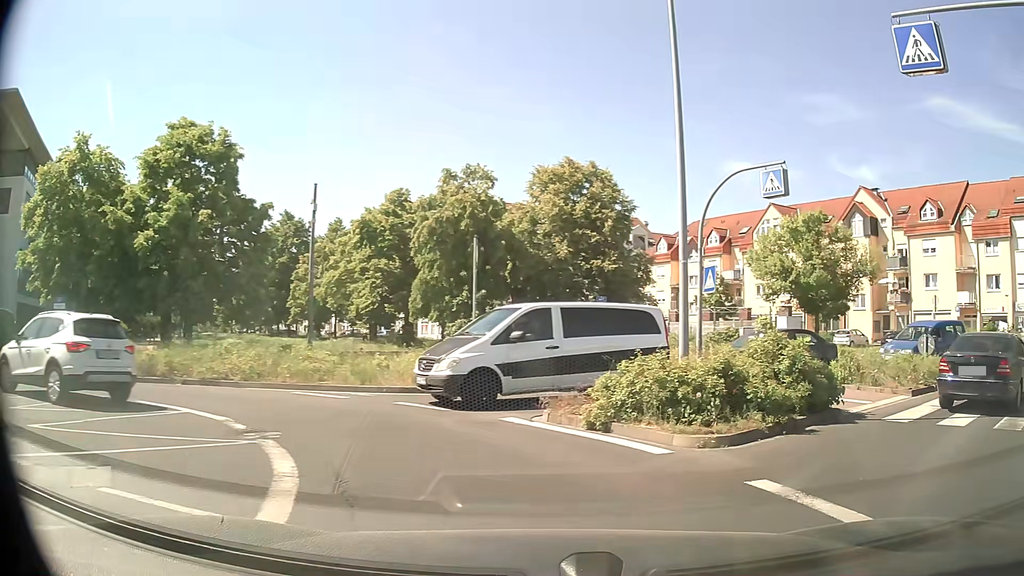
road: residential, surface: asphalt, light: Day
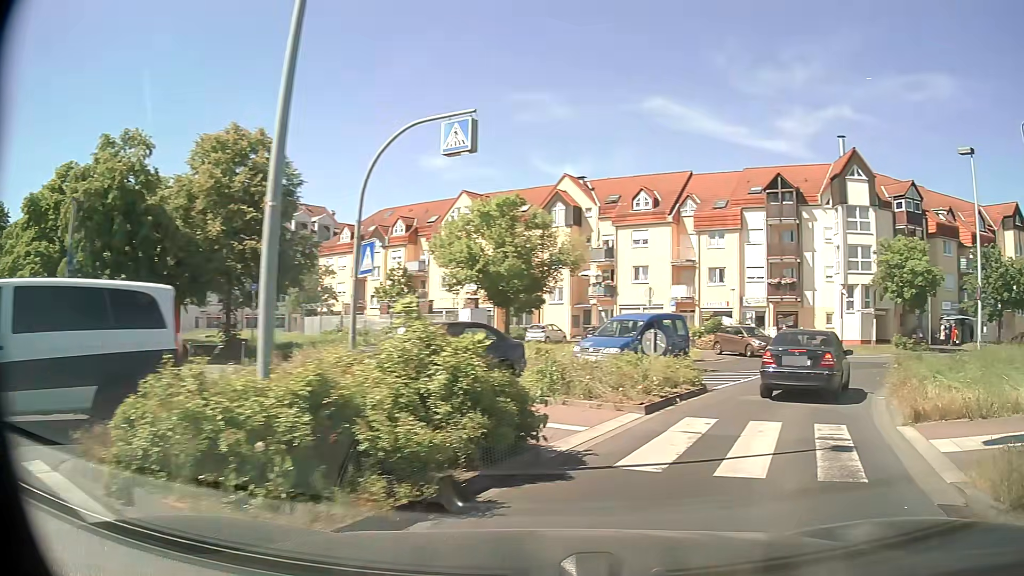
(+1.0, +4.3) m; +26°
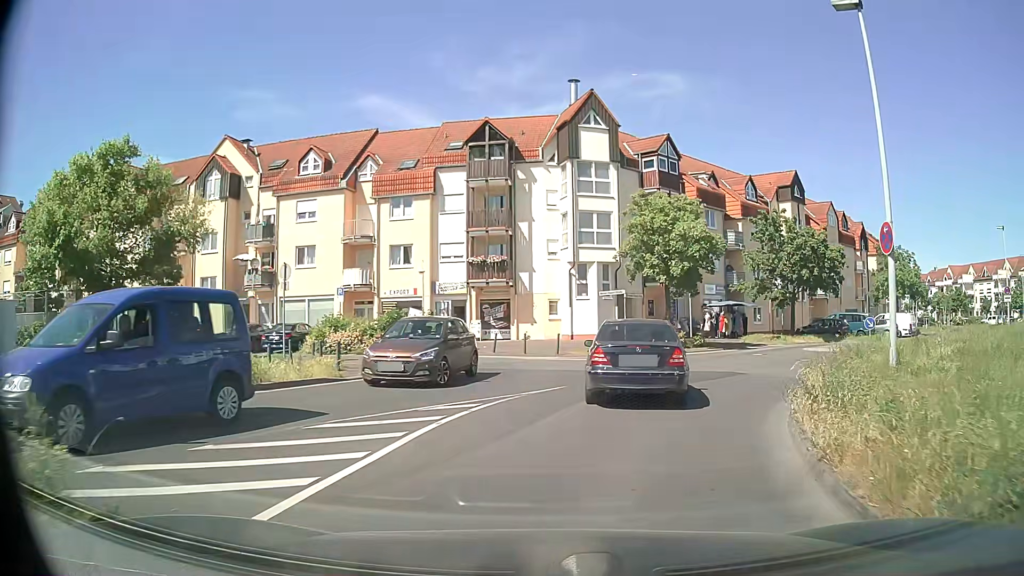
(+3.8, +11.6) m; +25°
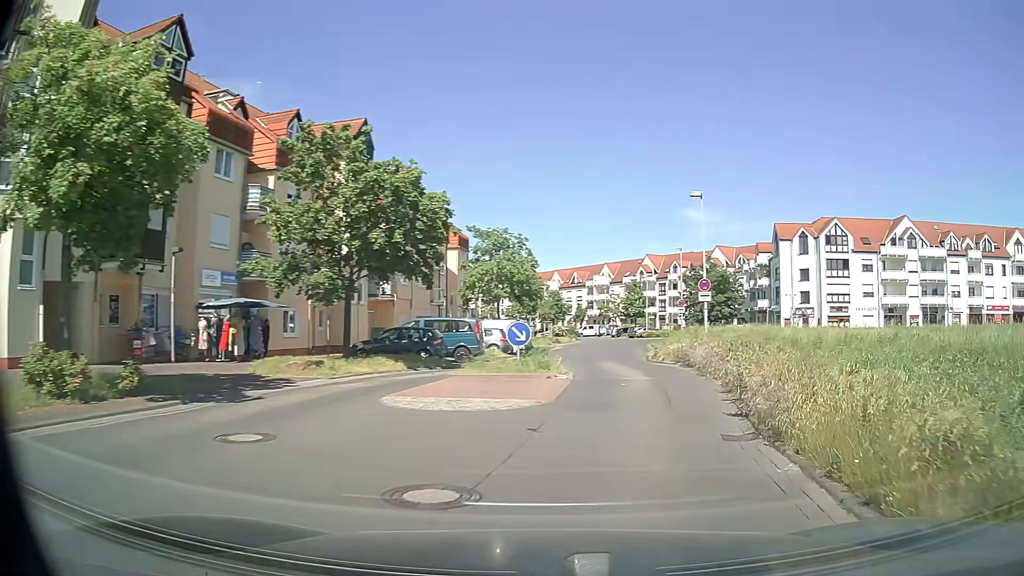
(+5.3, +17.7) m; +38°
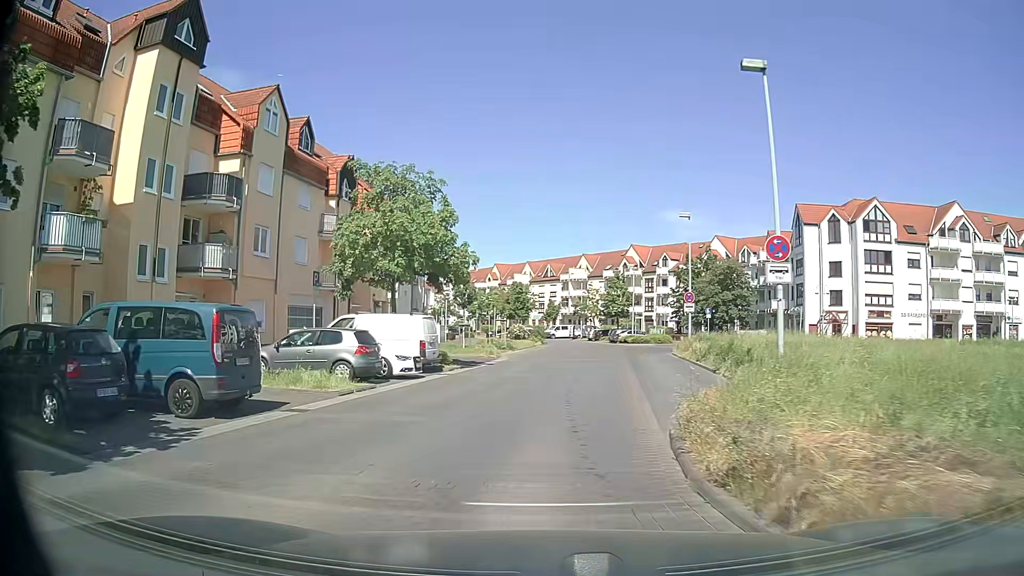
(+2.3, +17.6) m; +3°
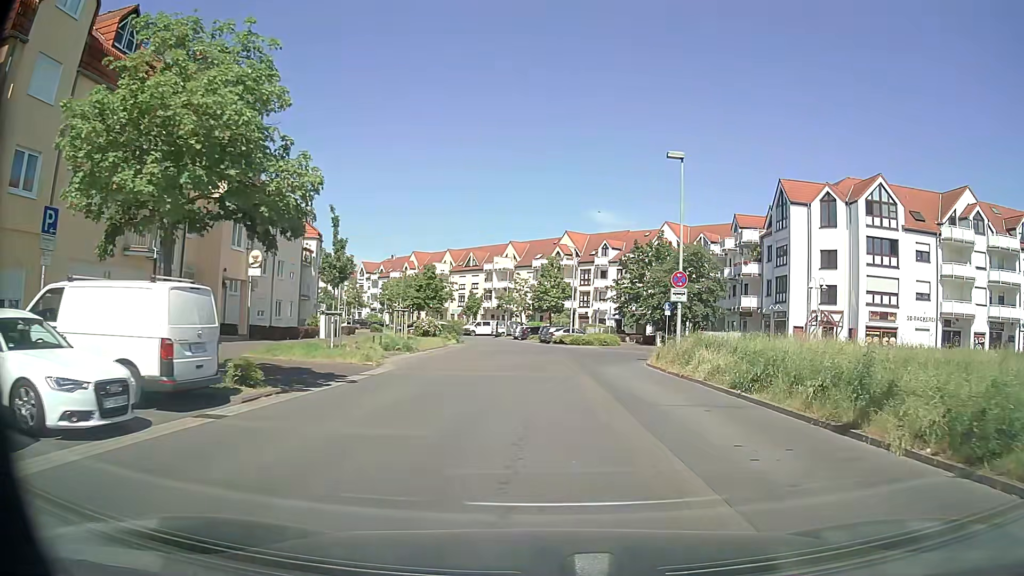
(+0.2, +13.1) m; +6°
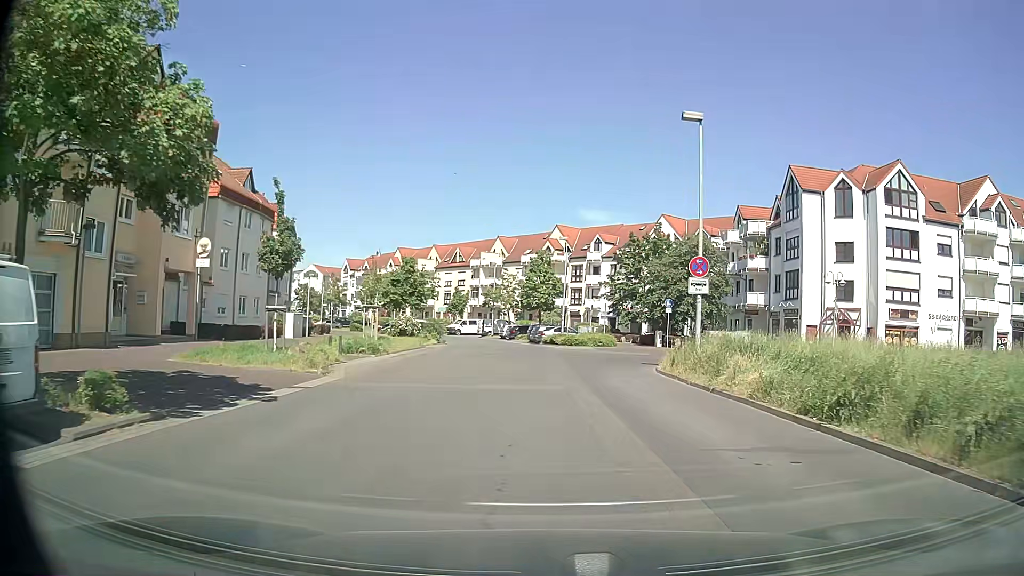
(0.0, +4.6) m; +1°
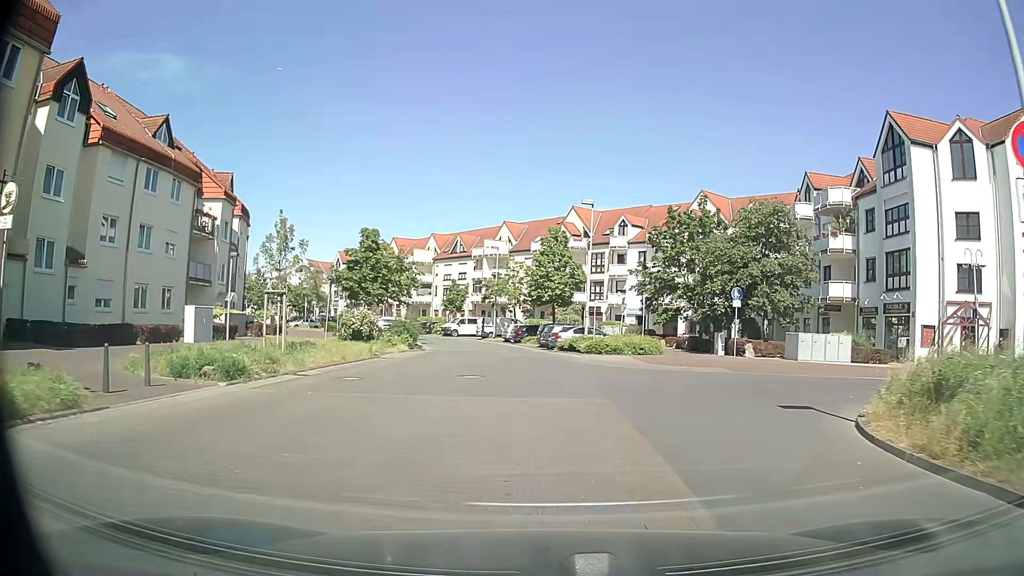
(-0.1, +13.9) m; -1°
(0, +10) (0, +20) (0, +30) (-2, +40) (-4, +50) (-8, +59) (-12, +68) (-18, +76) (-24, +84) (-31, +92) m
